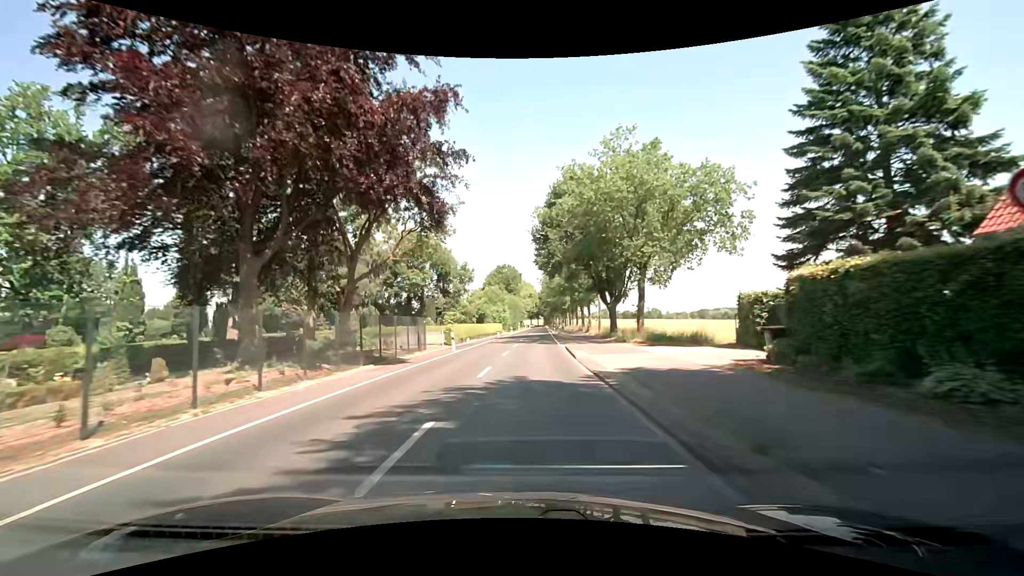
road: secondary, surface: asphalt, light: Day
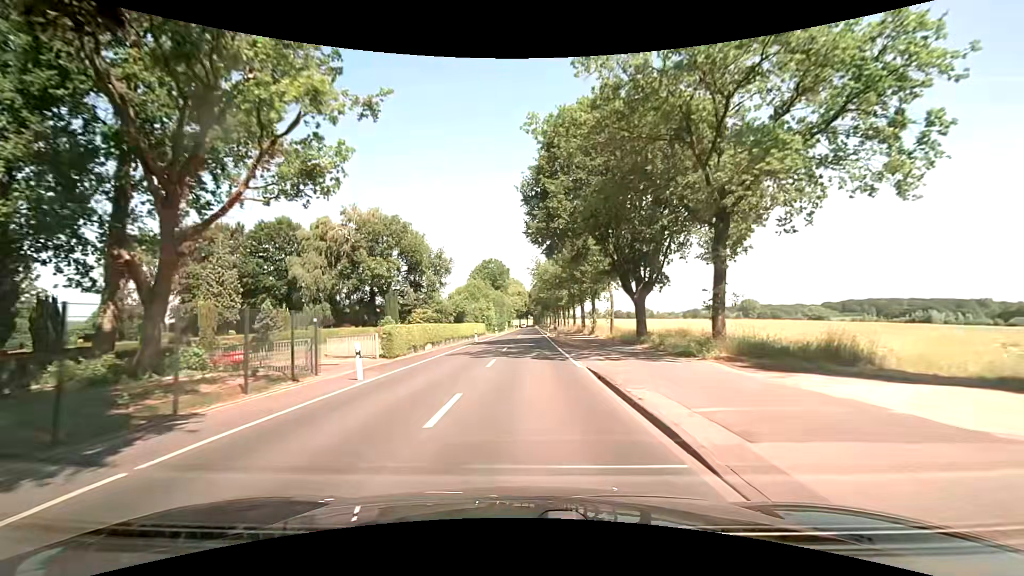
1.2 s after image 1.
(+0.4, +15.4) m; +2°
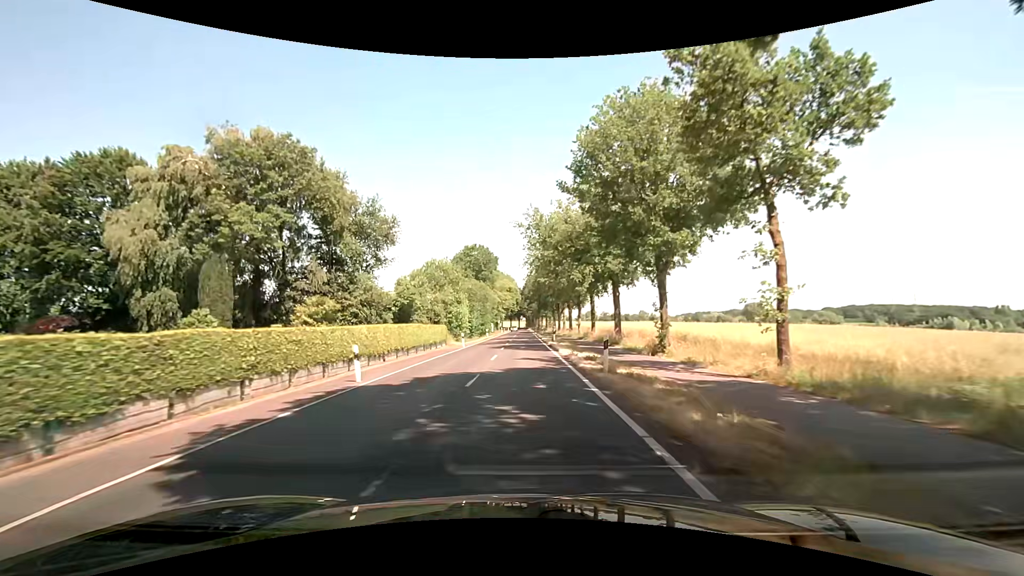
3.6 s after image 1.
(+0.5, +30.7) m; +1°
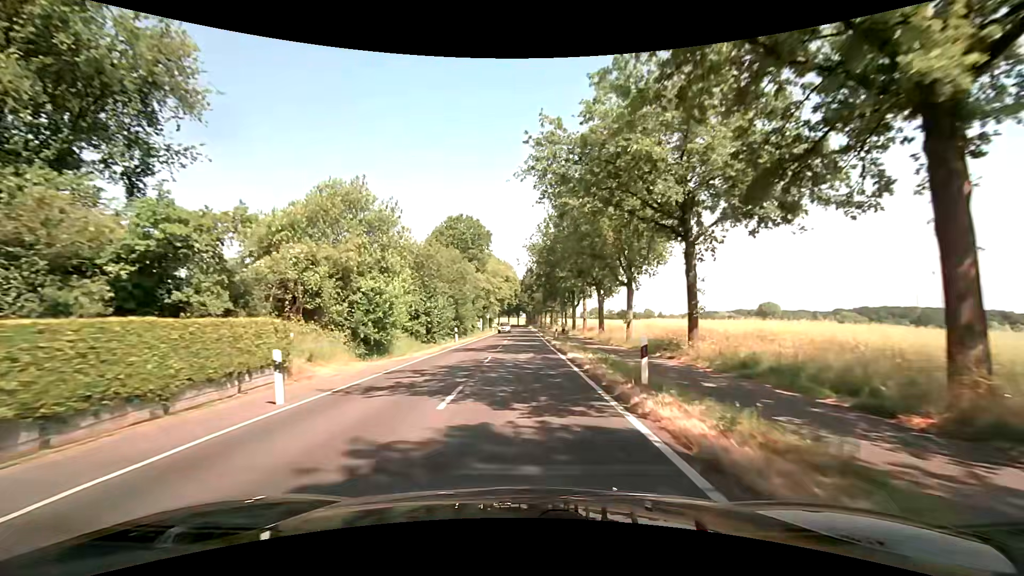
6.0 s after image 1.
(-0.1, +30.4) m; 0°
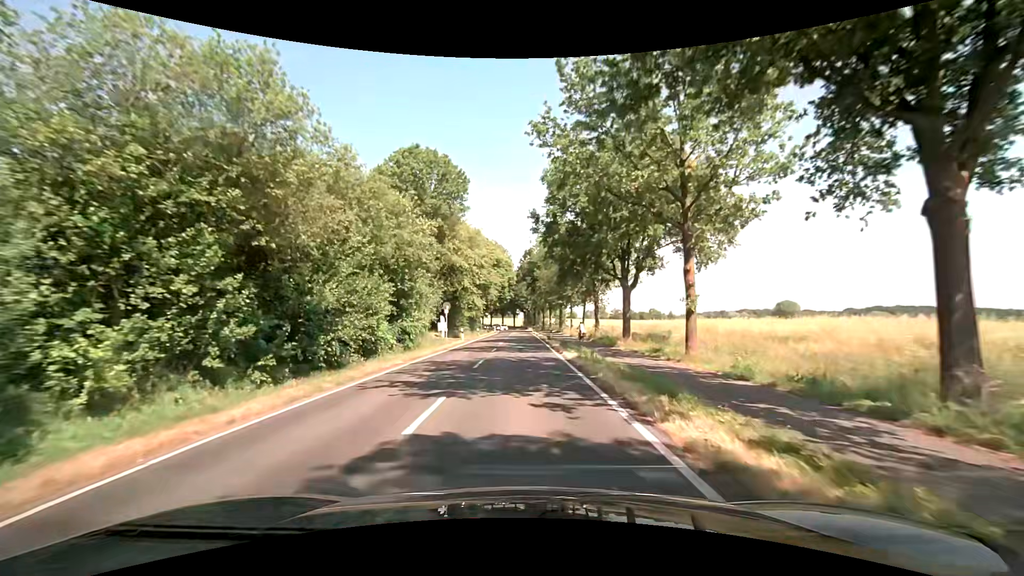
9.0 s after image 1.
(+0.2, +37.8) m; 0°
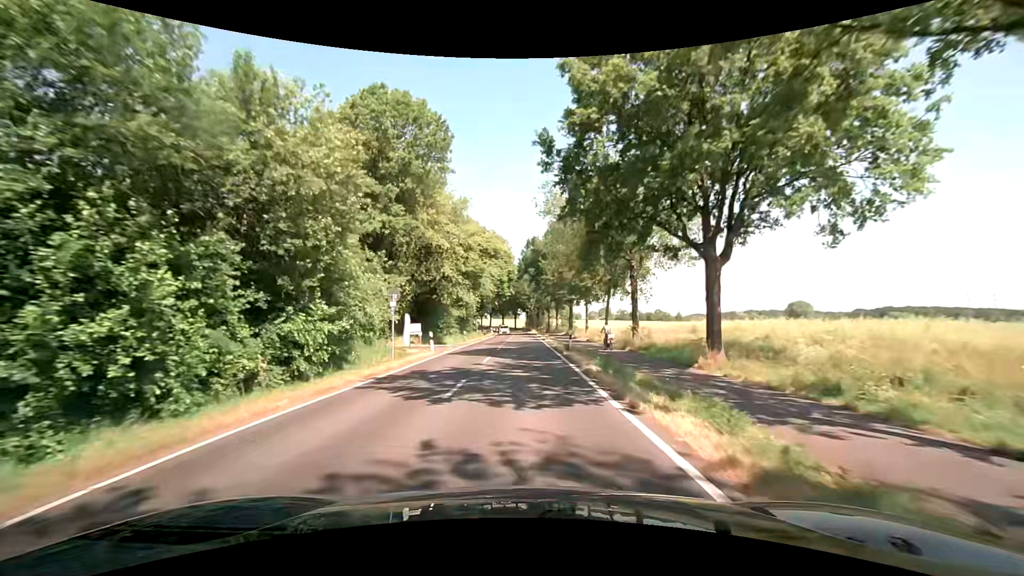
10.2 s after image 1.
(-0.1, +15.1) m; 0°
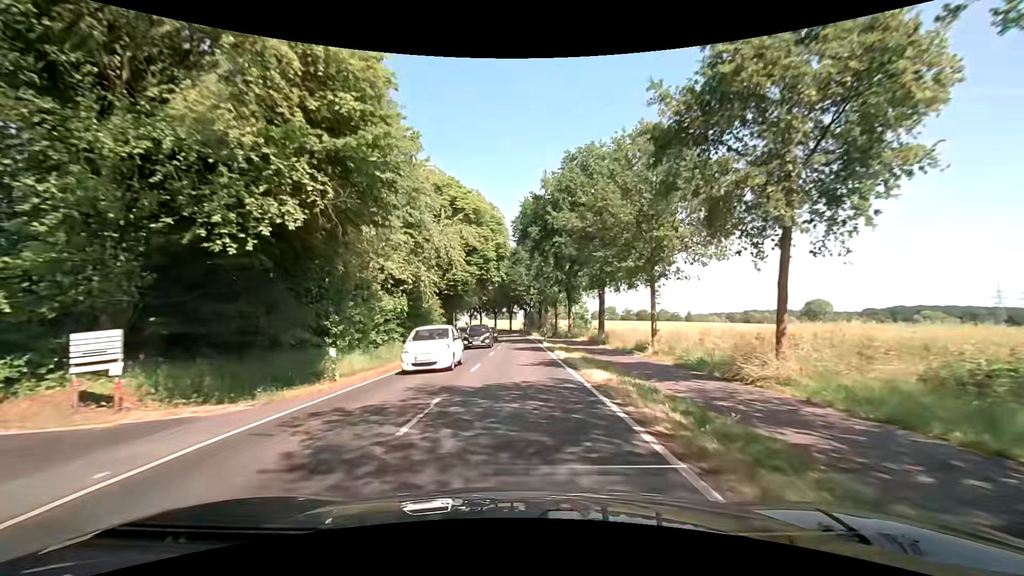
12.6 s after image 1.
(+0.2, +30.1) m; +1°
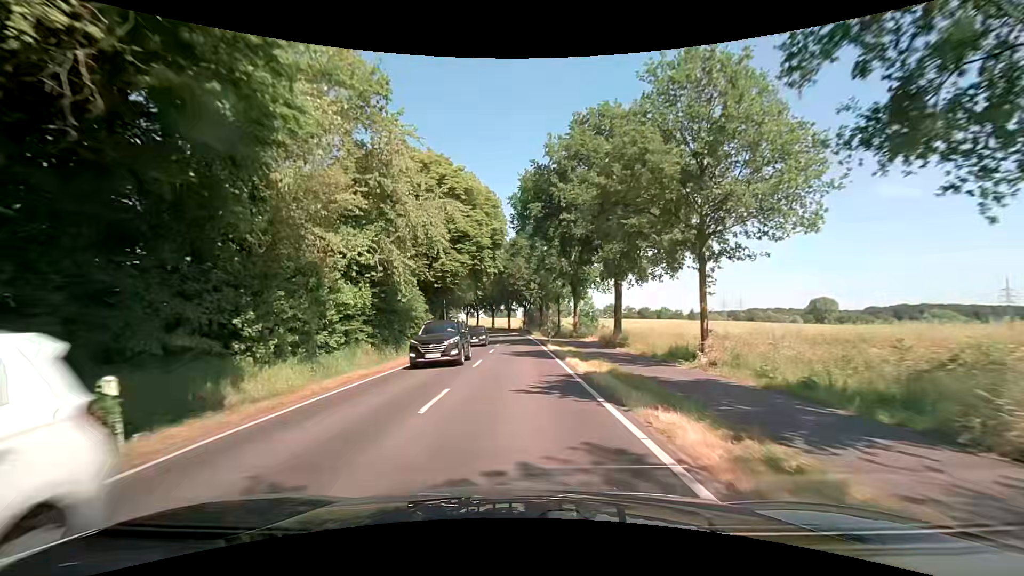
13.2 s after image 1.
(0.0, +7.5) m; 0°
(0, +10) (0, +20) (0, +30) (0, +40) (-1, +50) (-2, +60) (-3, +70) (-4, +80) (-6, +90) (-8, +99) m
